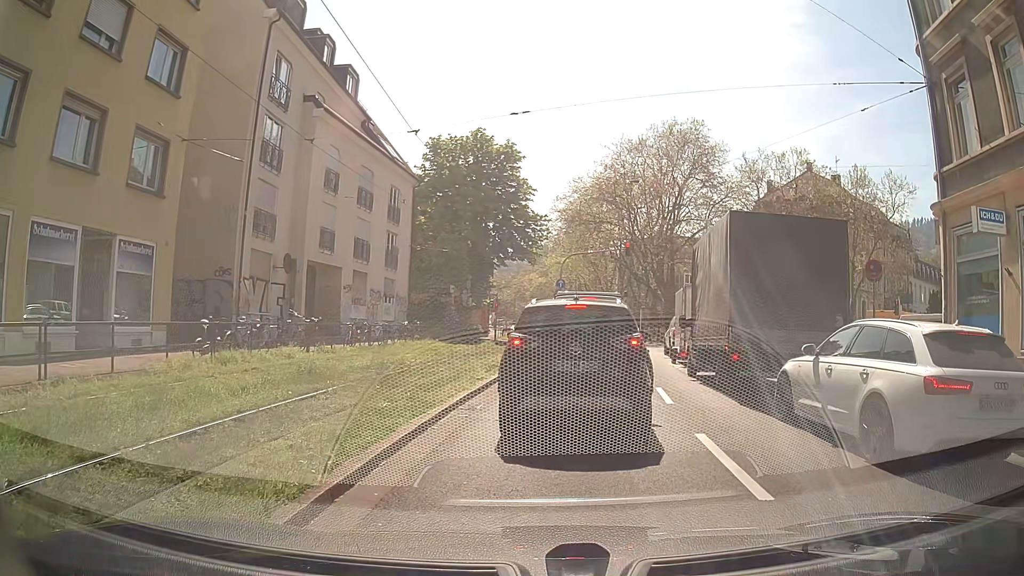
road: primary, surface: asphalt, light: Day
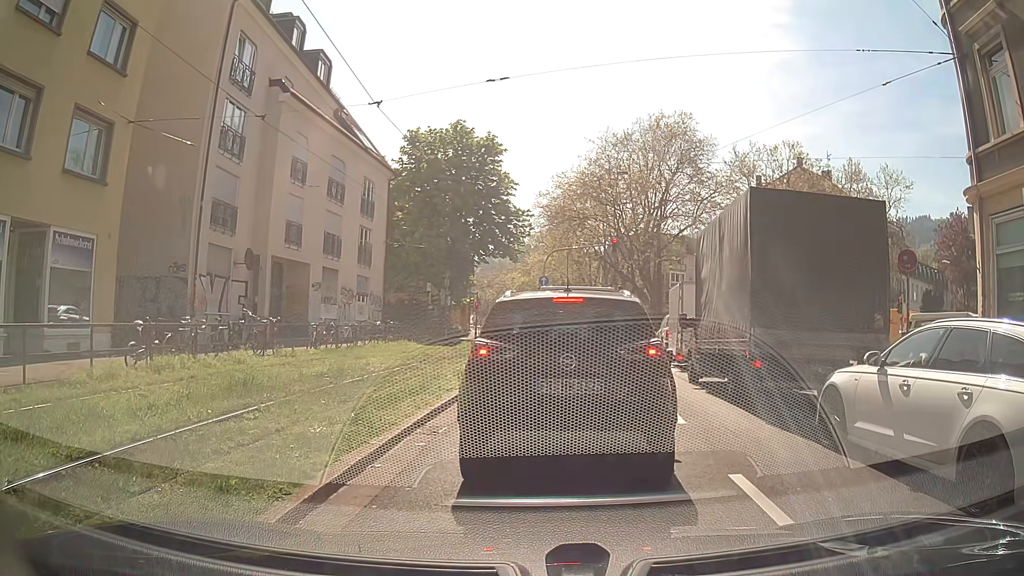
(0.0, +2.1) m; +1°
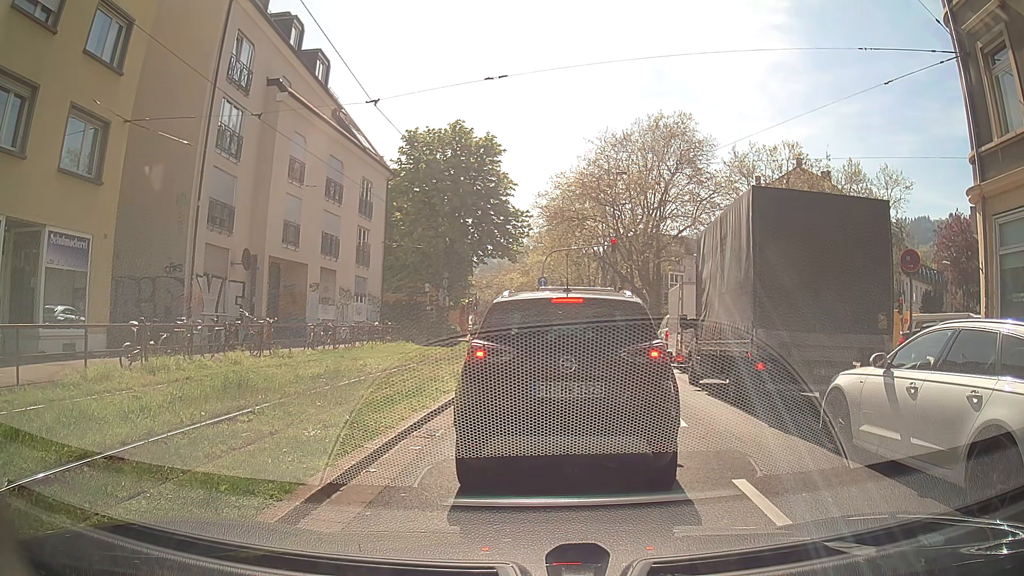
(0.0, +0.2) m; 0°
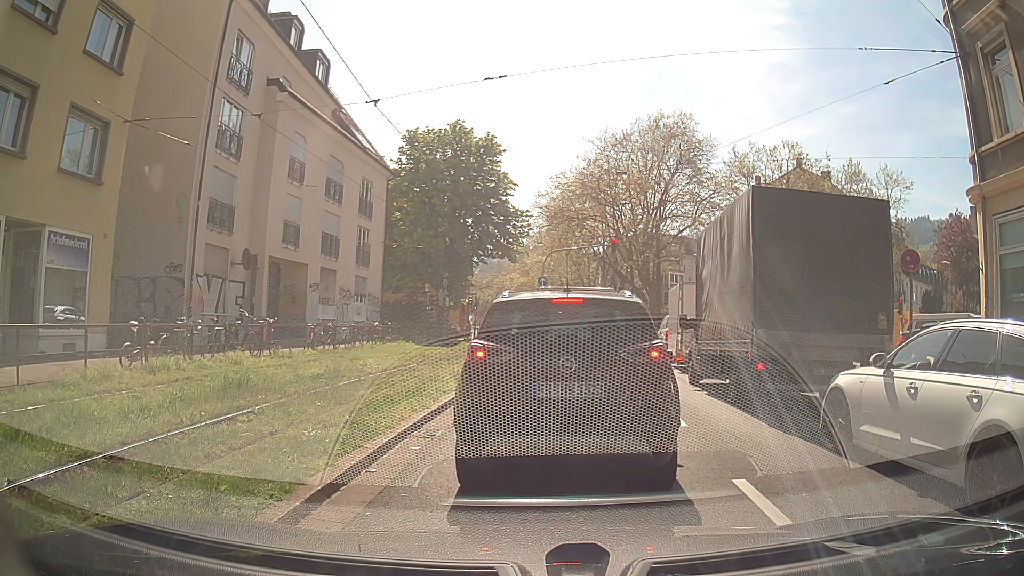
(0.0, 0.0) m; 0°
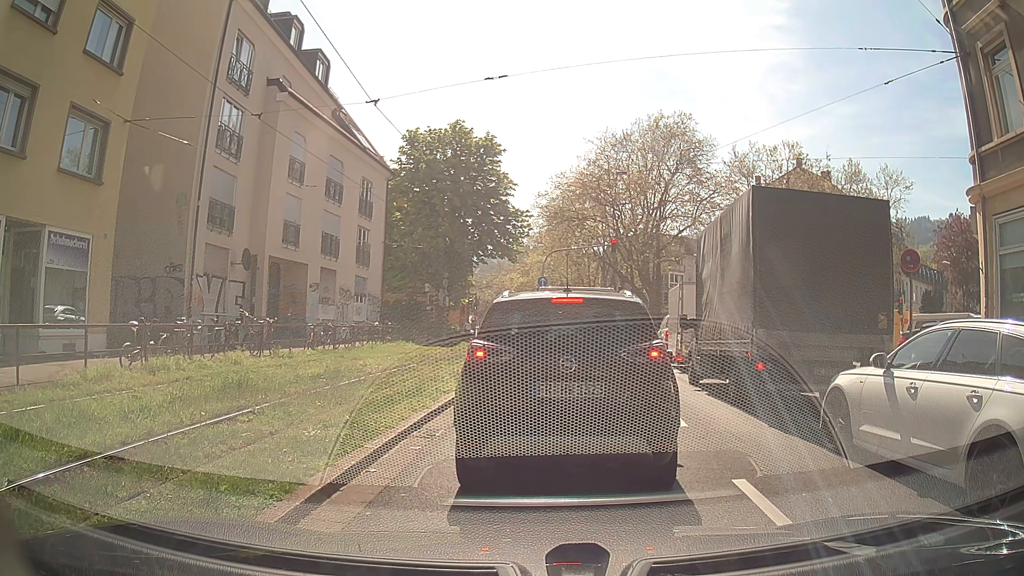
(0.0, 0.0) m; 0°
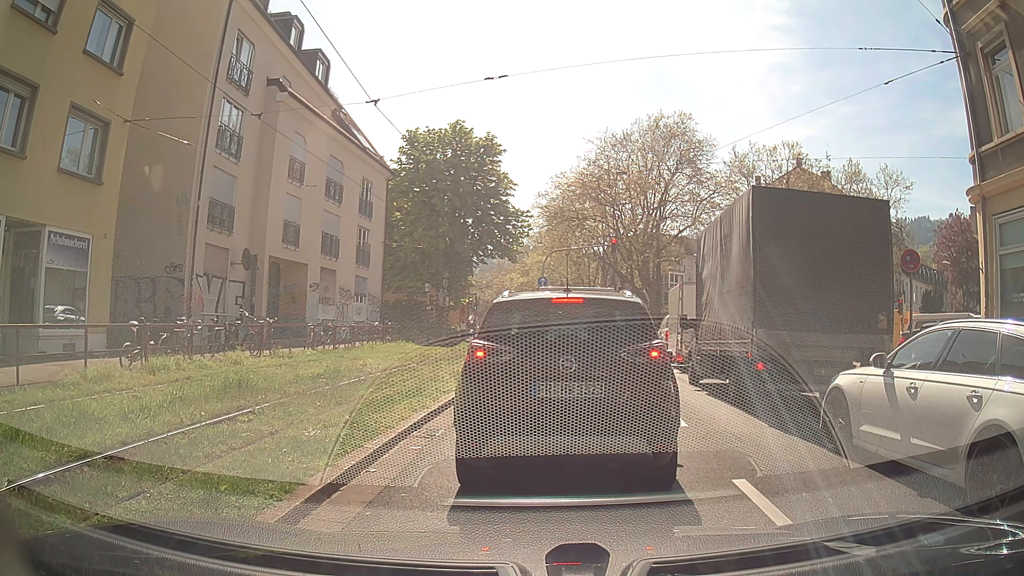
(0.0, 0.0) m; 0°
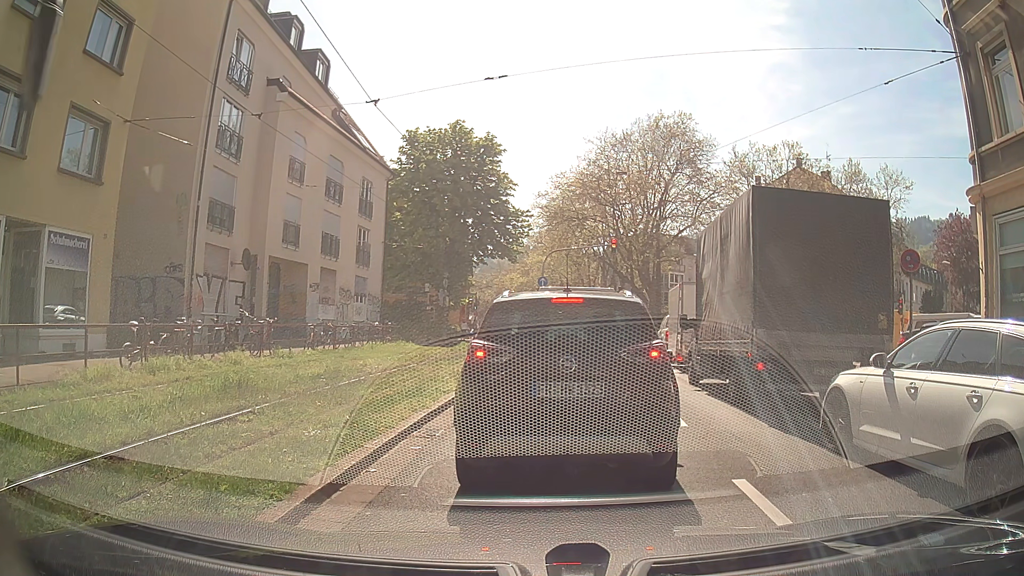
(0.0, 0.0) m; 0°
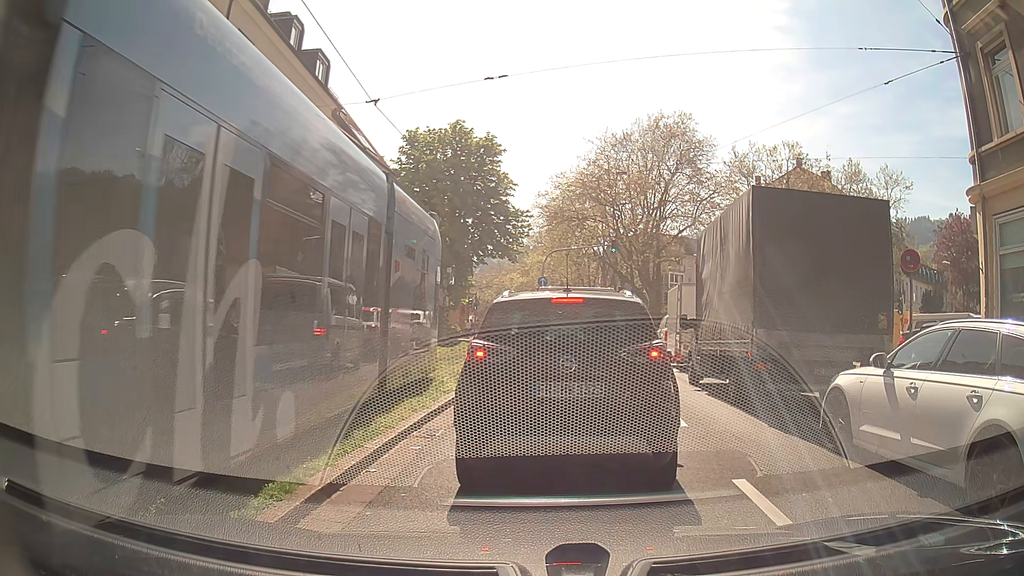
(0.0, 0.0) m; 0°
(0, +10) (+1, +20) (+2, +30) (+3, +40) (+4, +50) (+4, +60) (+4, +70) (+3, +80) (+2, +90) (+1, +100) m
